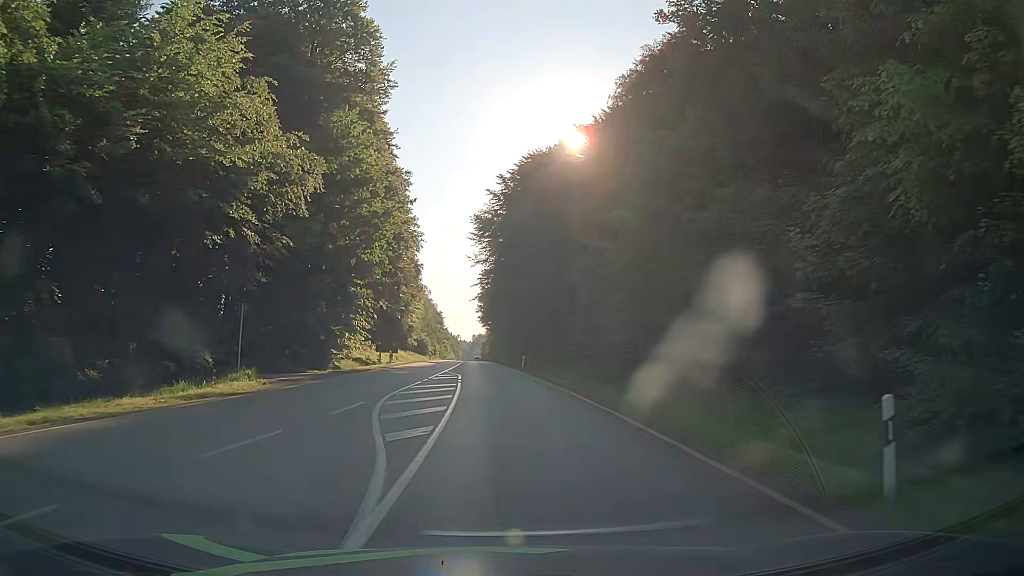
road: secondary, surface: asphalt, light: Day
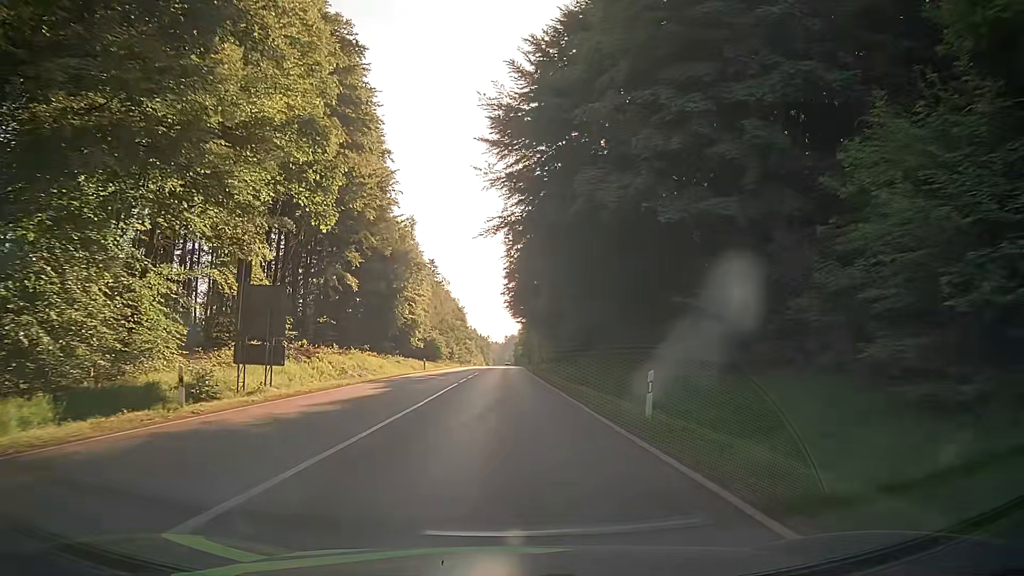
(-0.7, +38.0) m; -3°
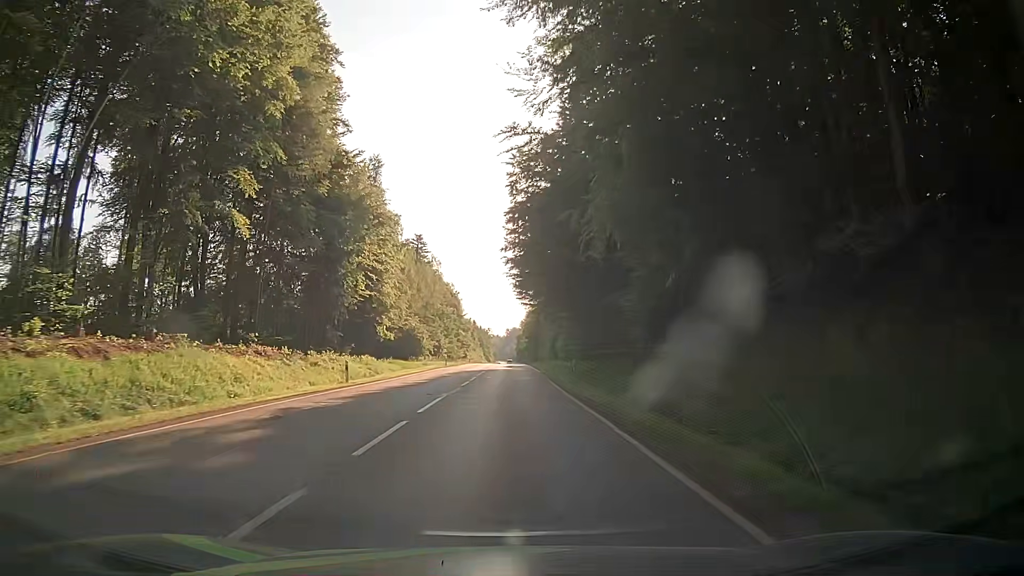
(-0.1, +28.8) m; 0°
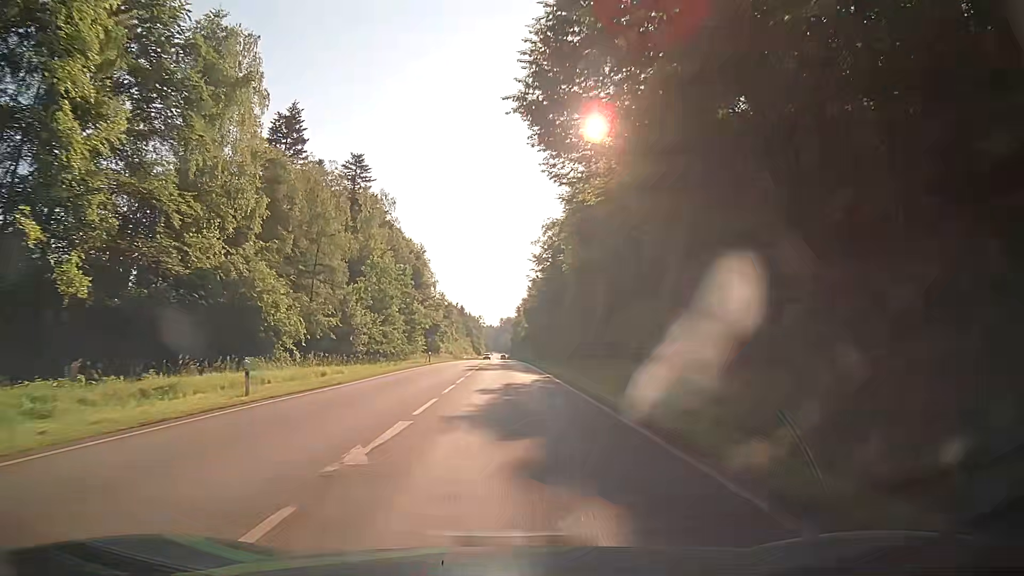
(0.0, +55.7) m; +1°
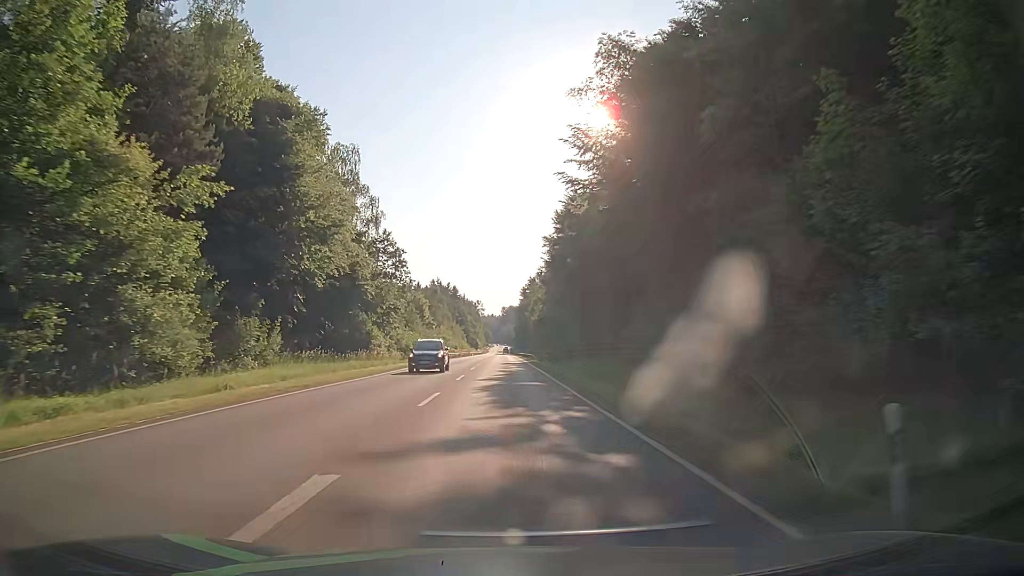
(-0.4, +59.1) m; -1°
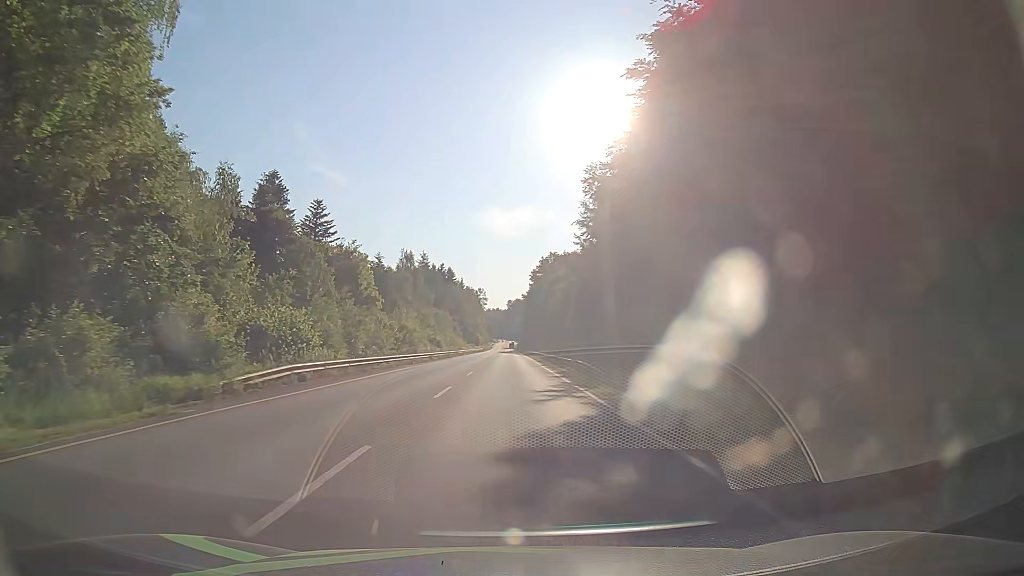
(+0.7, +46.7) m; 0°
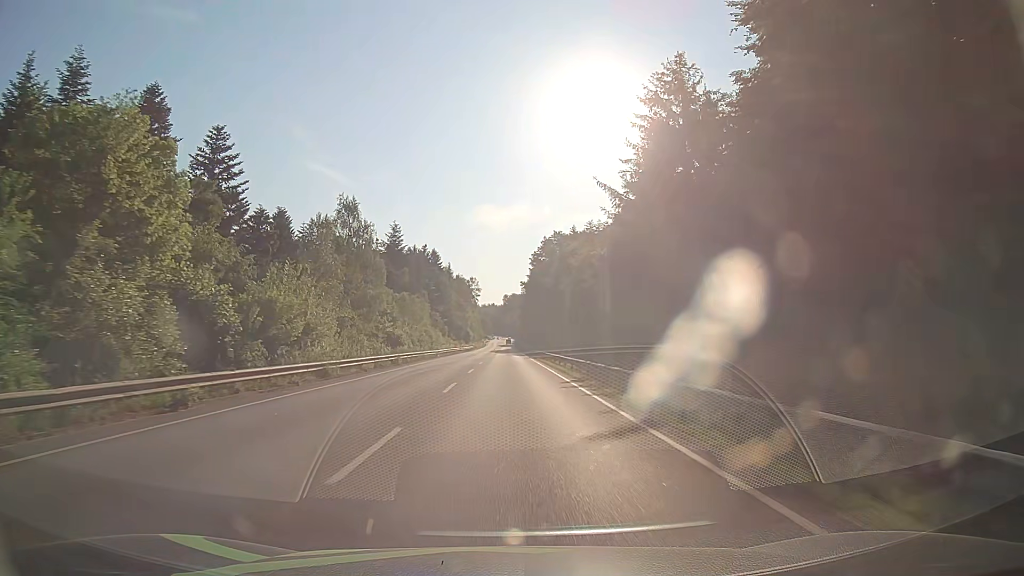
(0.0, +34.4) m; 0°
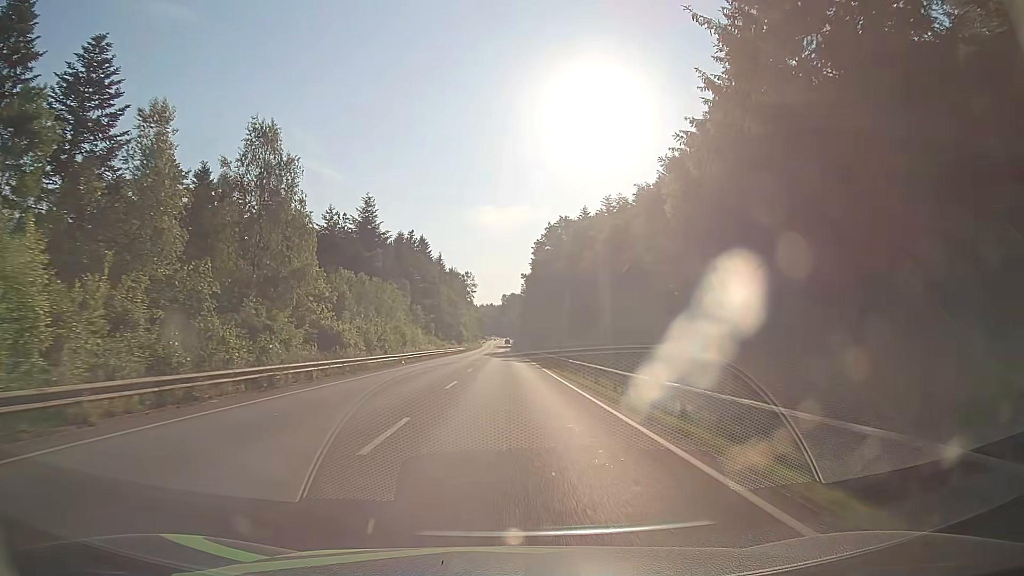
(+0.1, +22.6) m; 0°
(0, +10) (0, +20) (0, +30) (0, +40) (0, +50) (0, +60) (0, +70) (-1, +80) (-1, +90) (-1, +100) m
